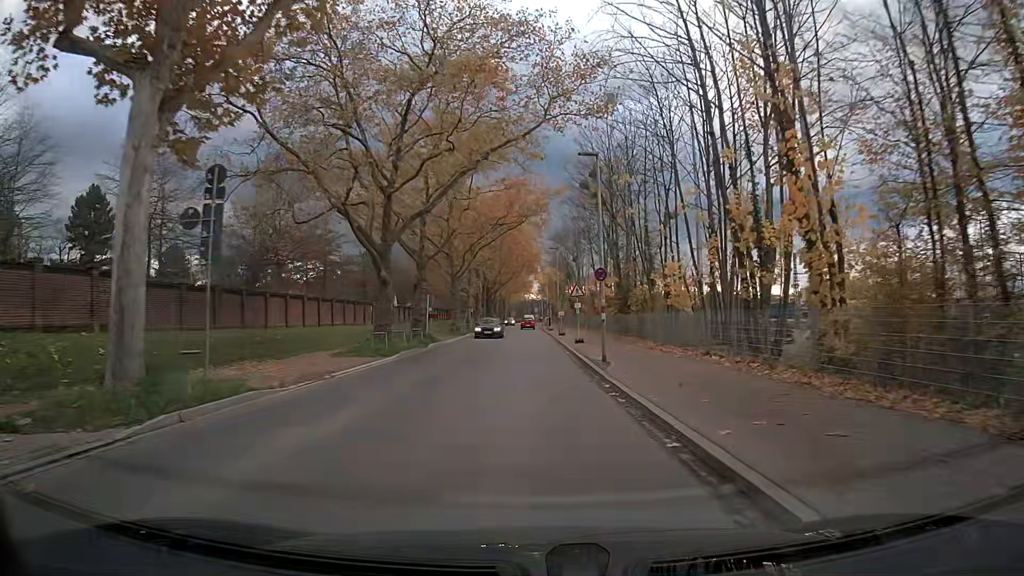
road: tertiary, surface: asphalt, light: Day
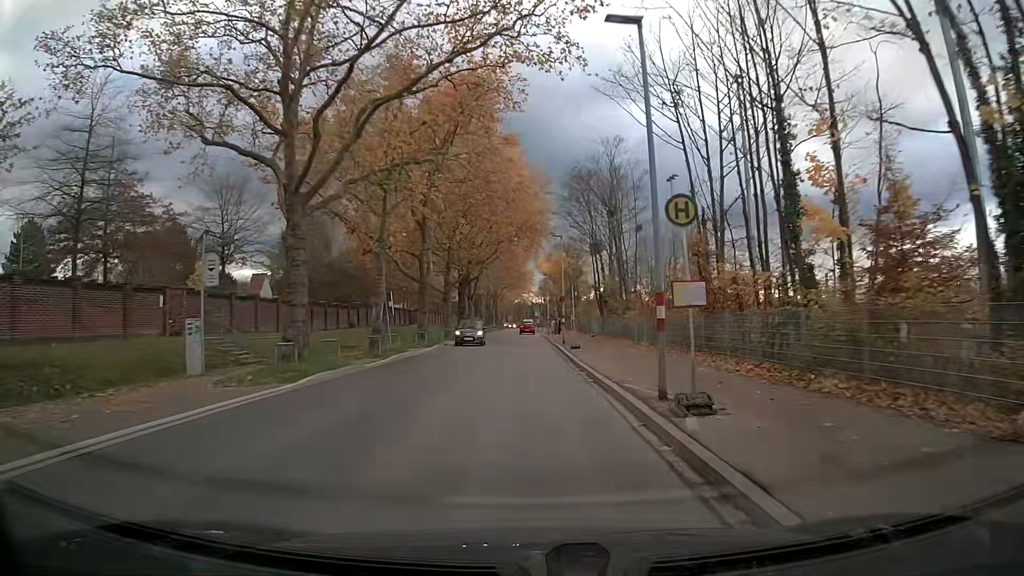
(+0.1, +37.8) m; 0°
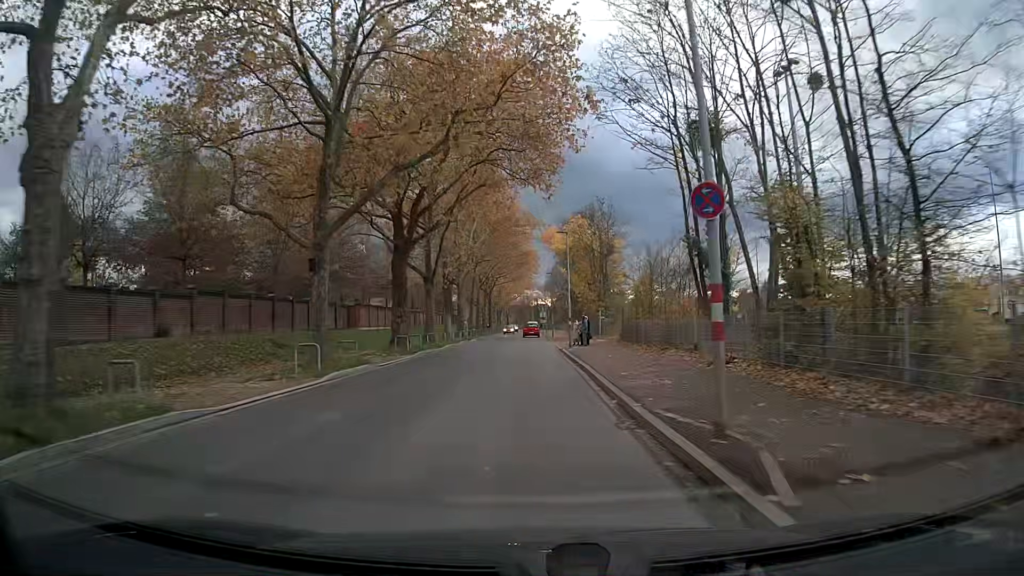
(-0.2, +31.3) m; -1°
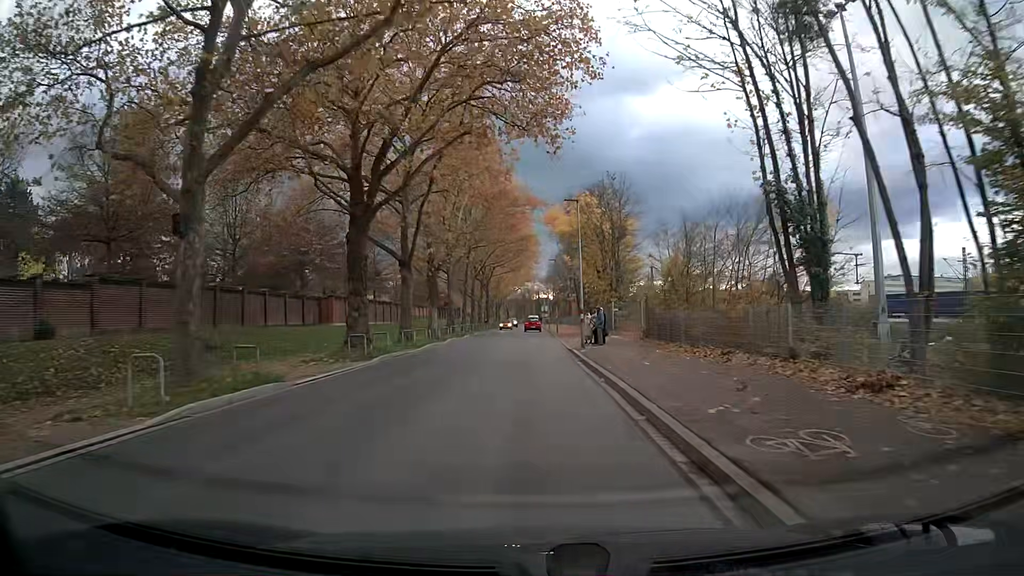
(0.0, +7.9) m; 0°
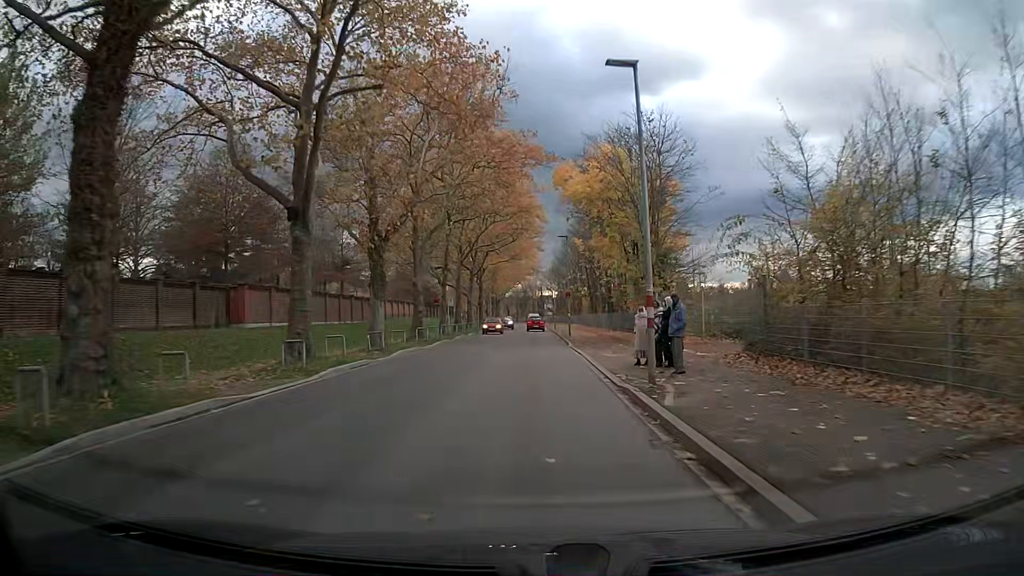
(0.0, +15.6) m; 0°
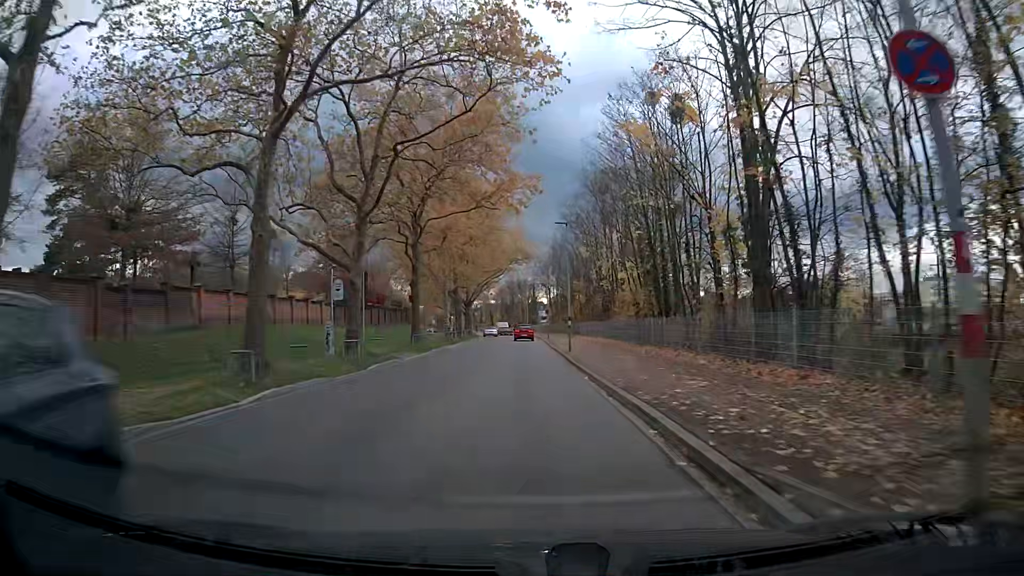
(+0.1, +38.6) m; +1°
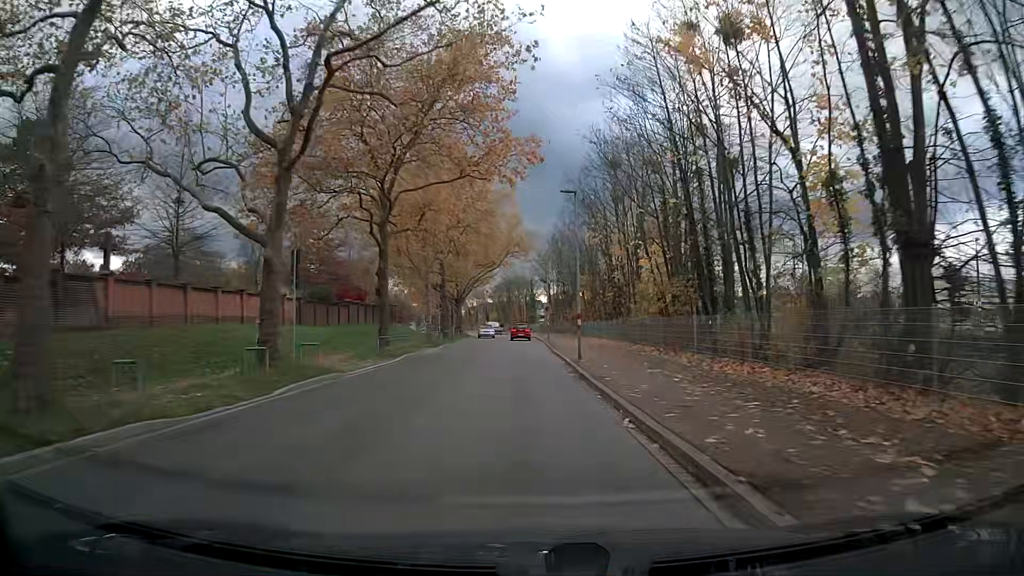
(0.0, +7.7) m; 0°
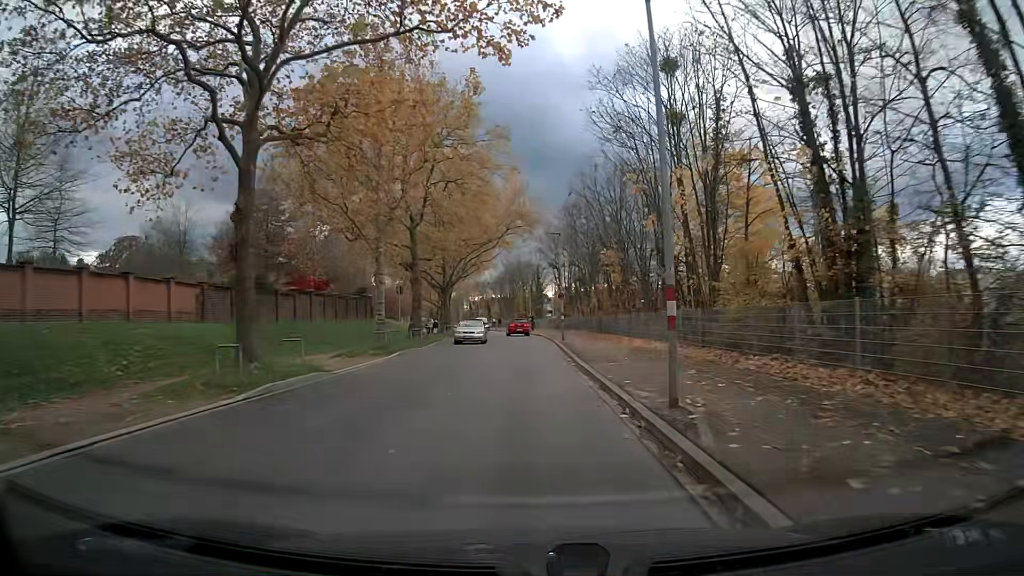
(0.0, +15.3) m; 0°
(0, +10) (0, +20) (0, +30) (0, +40) (-1, +50) (-2, +60) (-3, +70) (-4, +80) (-6, +90) (-8, +100) m
